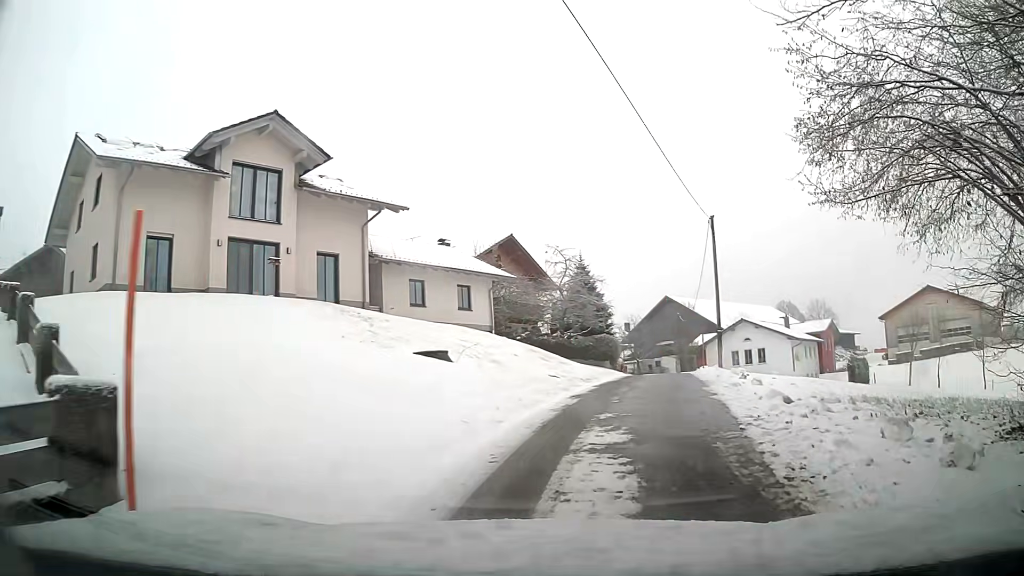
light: Day
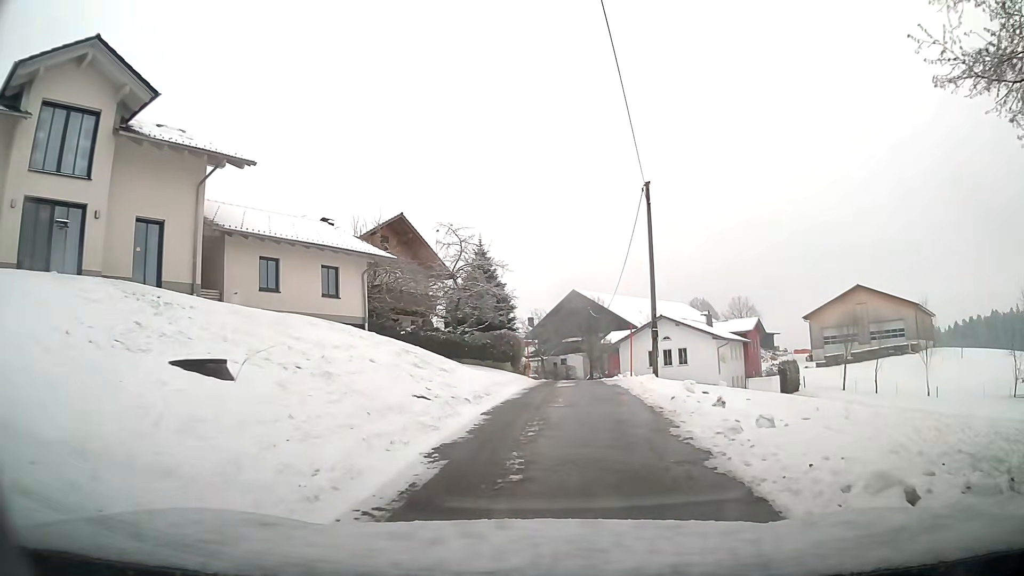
(+0.4, +6.7) m; +6°
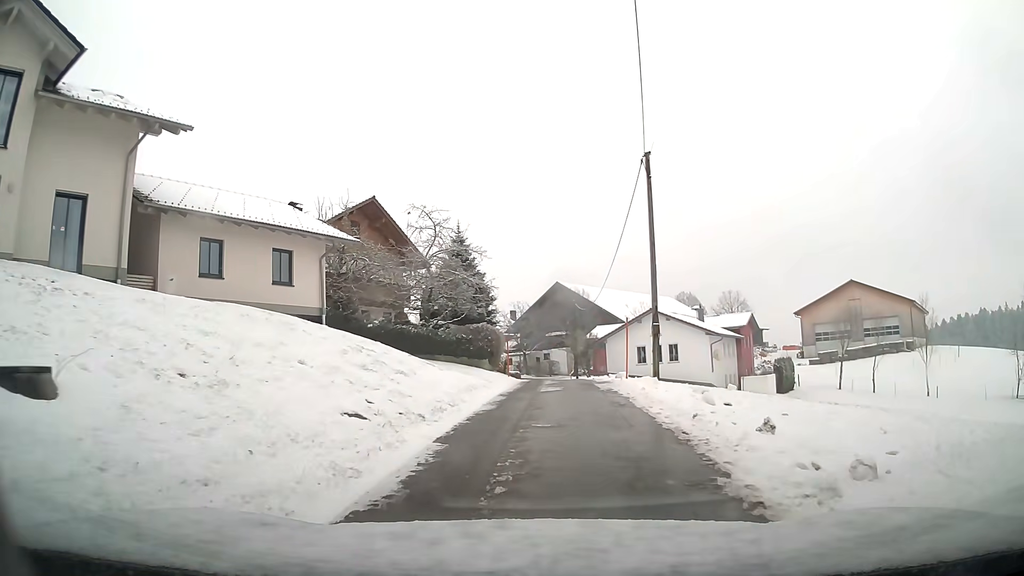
(0.0, +3.4) m; +1°
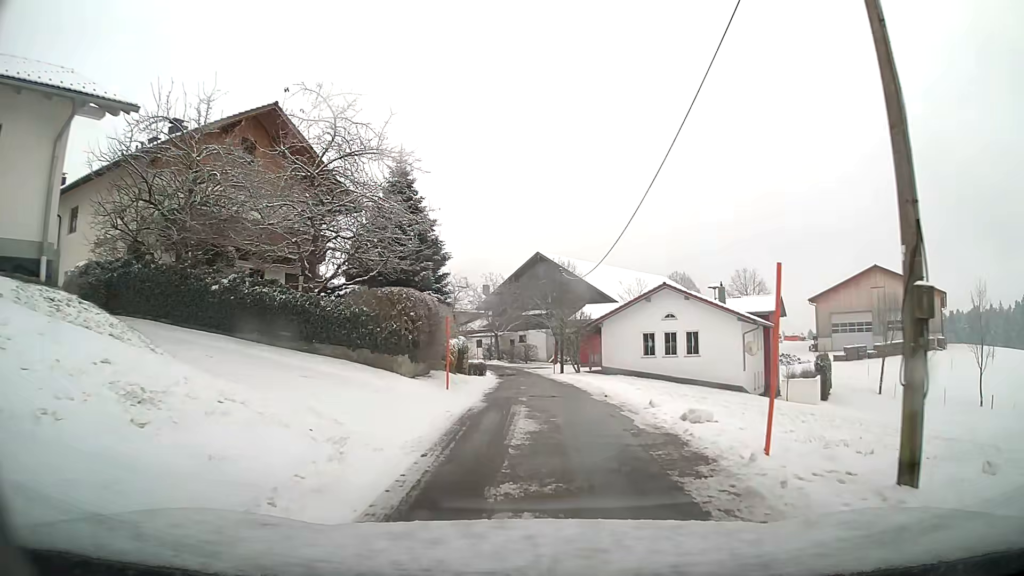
(+0.4, +14.2) m; +3°
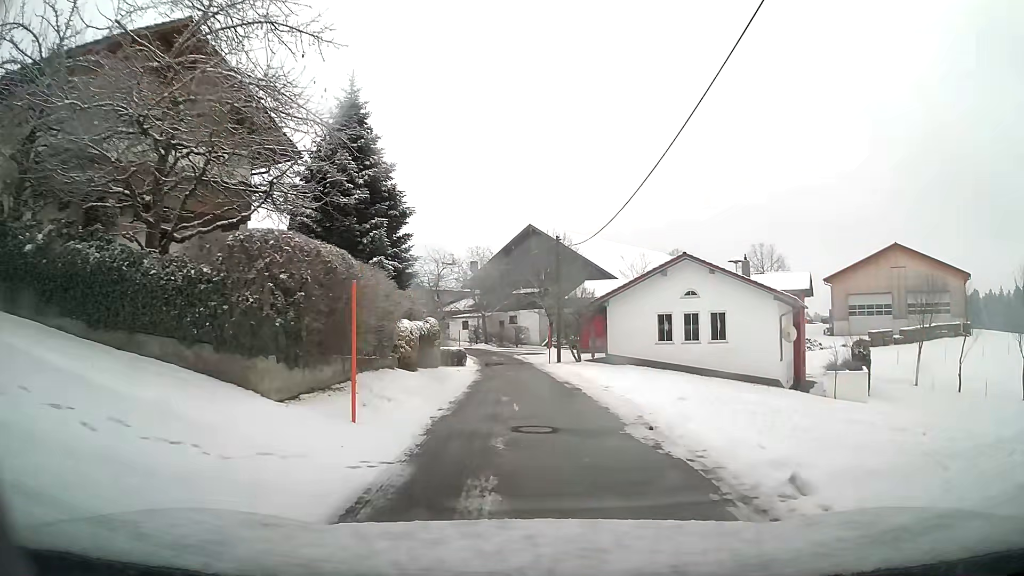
(+0.1, +7.6) m; +1°
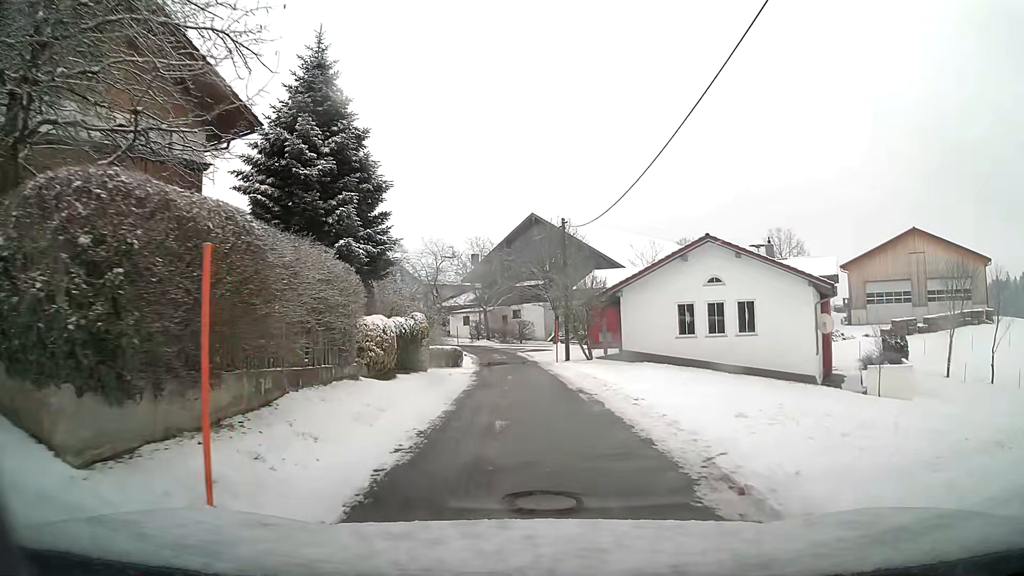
(0.0, +3.9) m; -1°
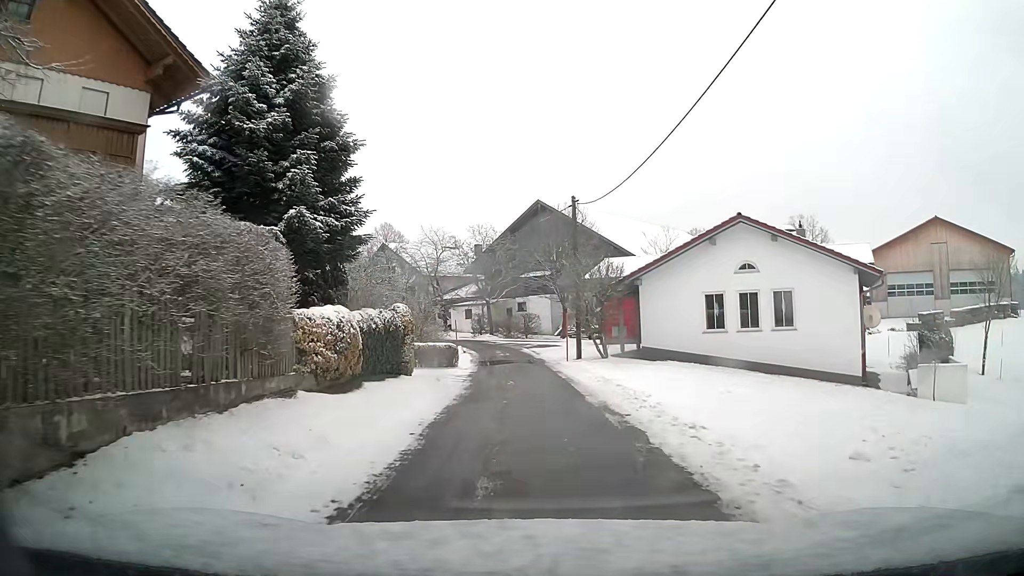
(0.0, +3.9) m; 0°
